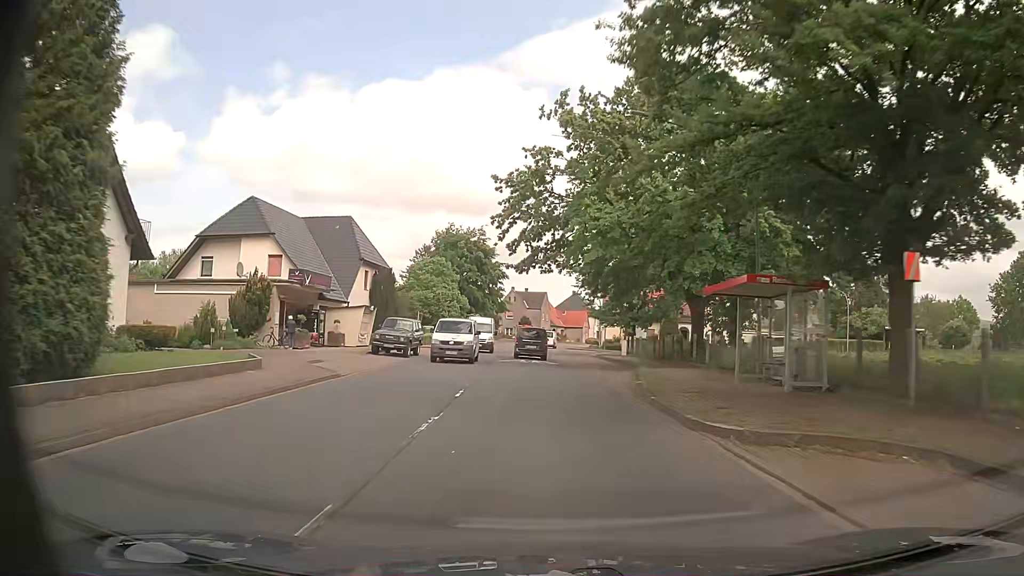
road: primary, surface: asphalt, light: Day
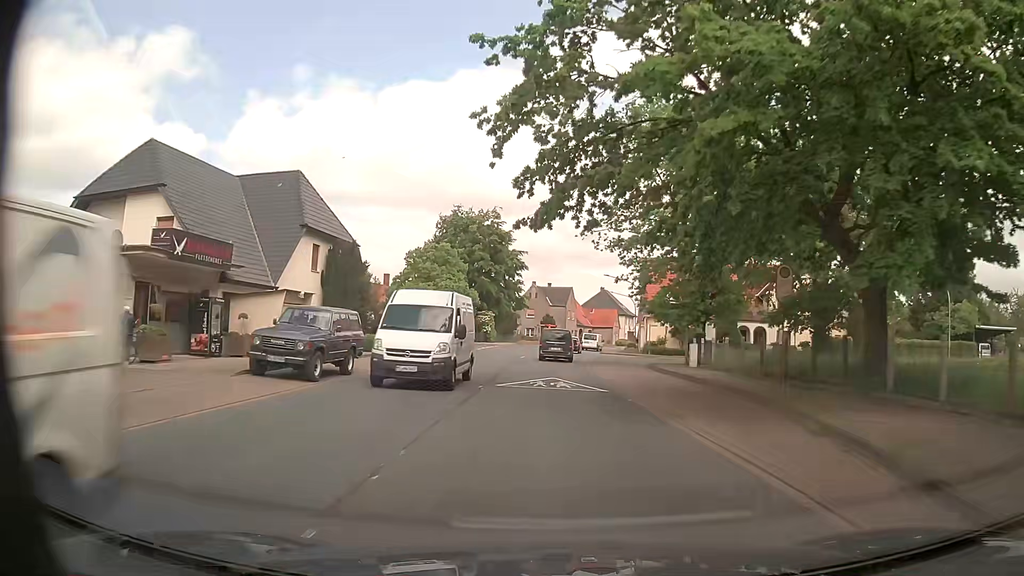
(-0.2, +16.0) m; -2°
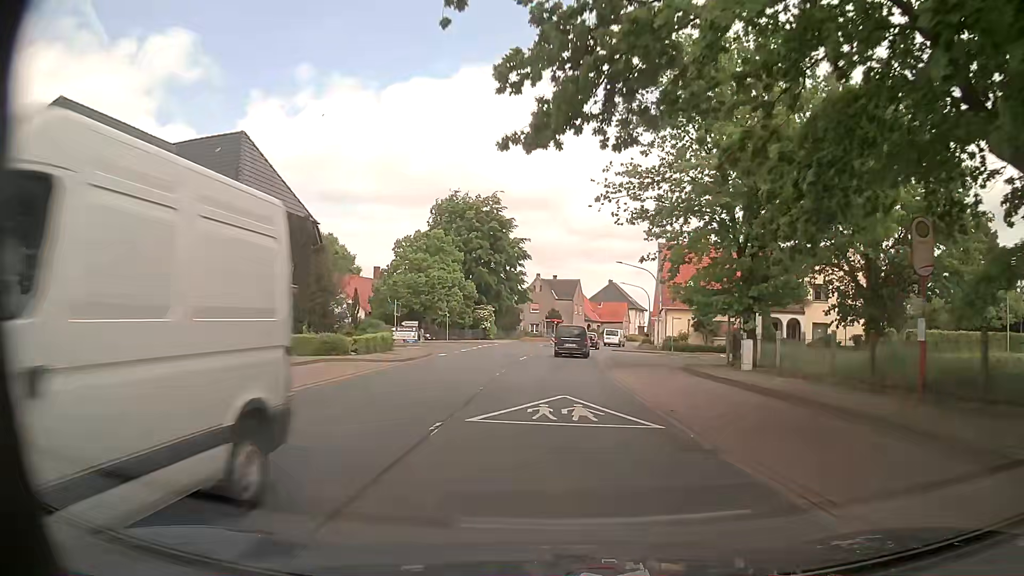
(0.0, +8.0) m; 0°
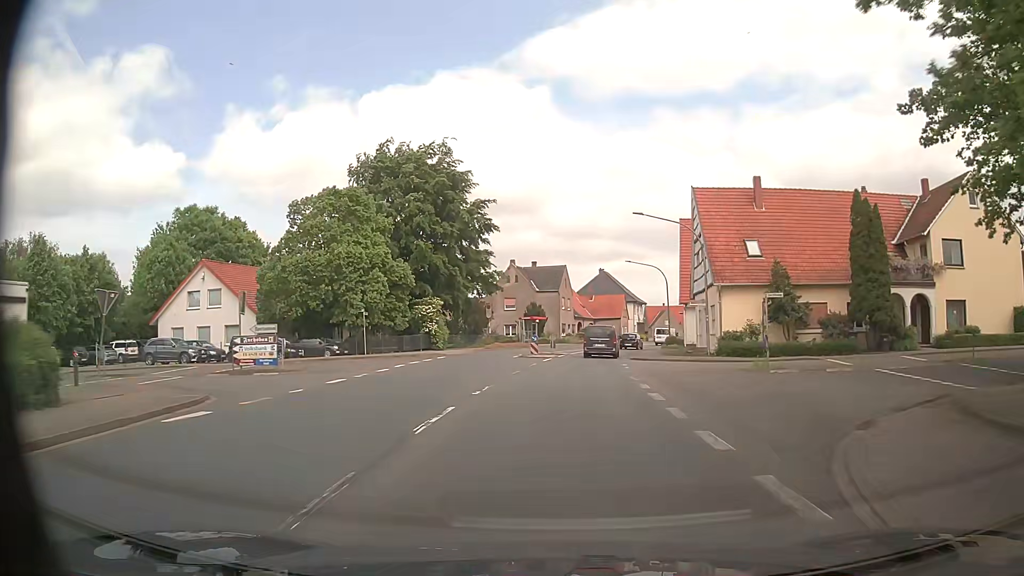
(+0.3, +24.0) m; +2°
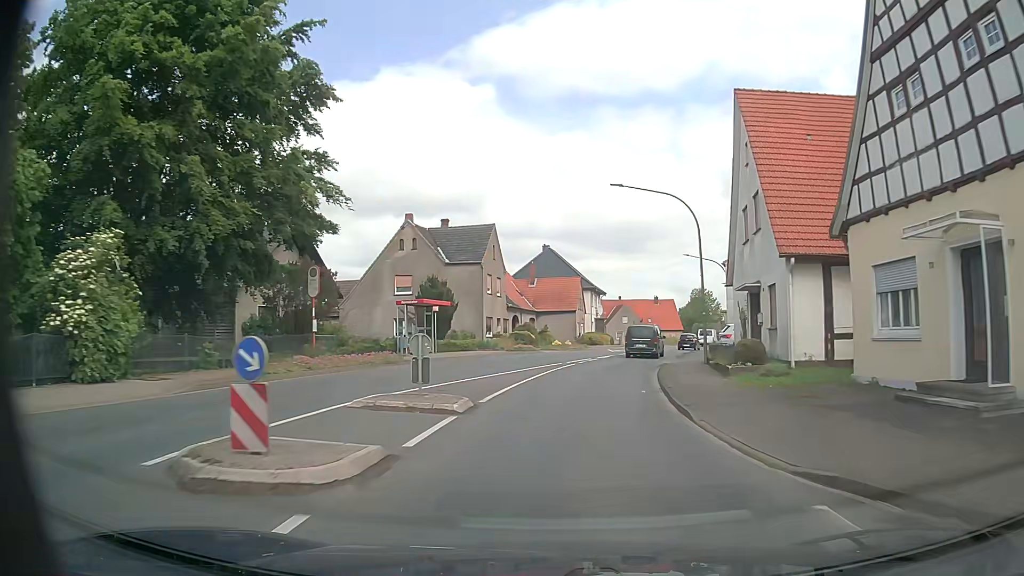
(+1.4, +31.7) m; +5°
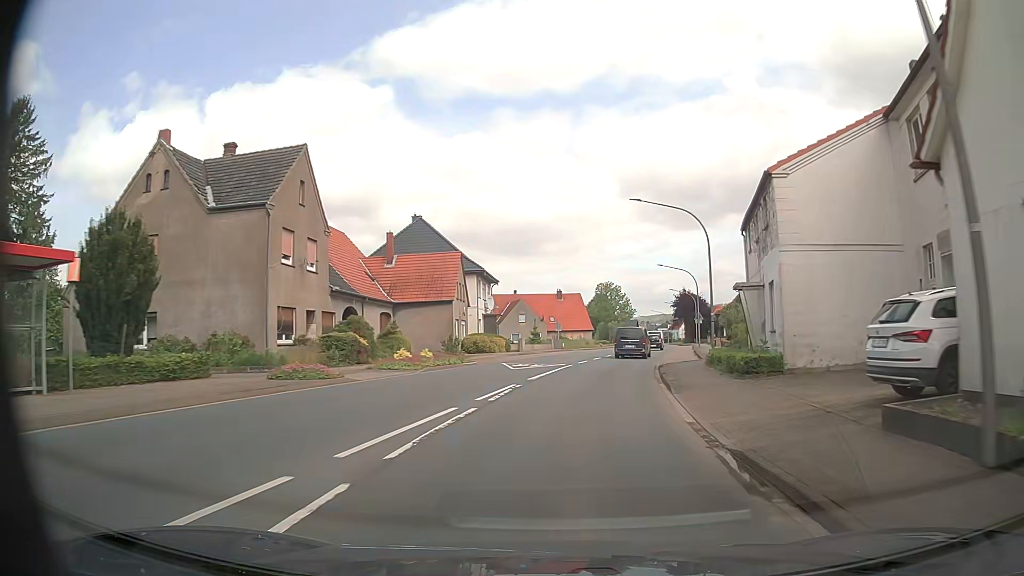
(+1.7, +23.7) m; +8°
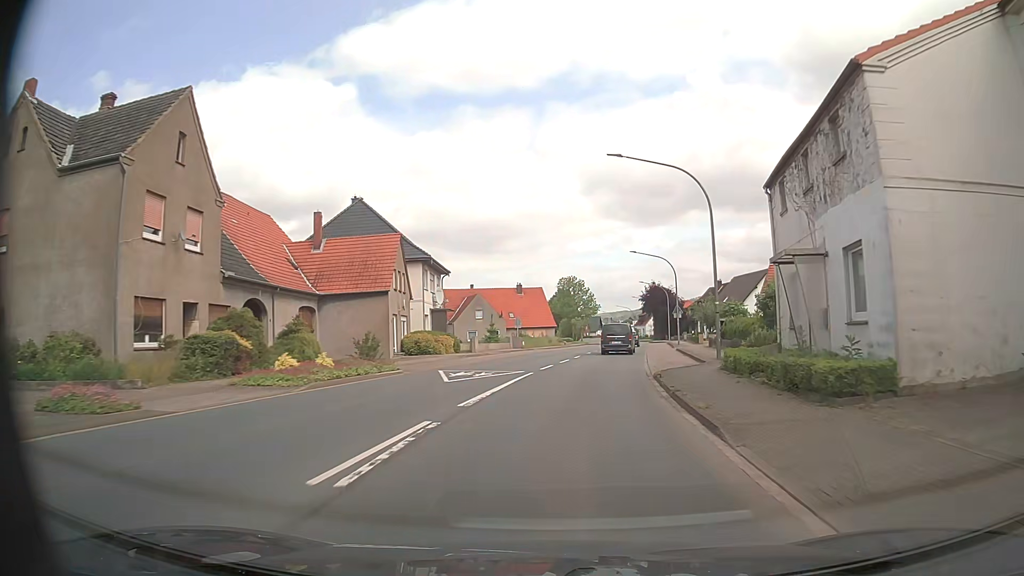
(+0.3, +7.9) m; +4°
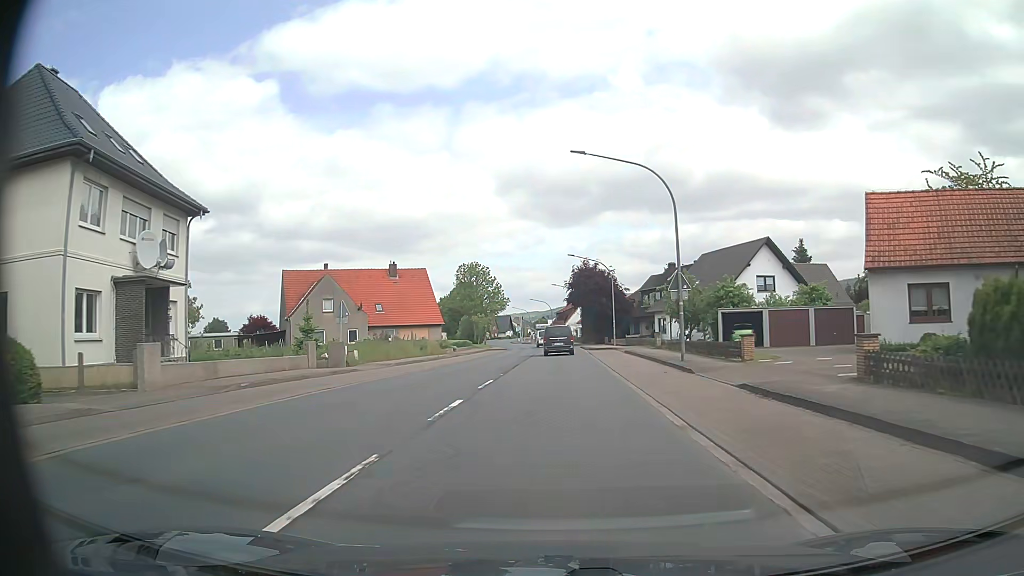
(+2.6, +31.7) m; +7°
(0, +10) (0, +20) (0, +30) (+1, +40) (+1, +50) (+1, +60) (+1, +70) (0, +80) (0, +90) (-1, +100) m
